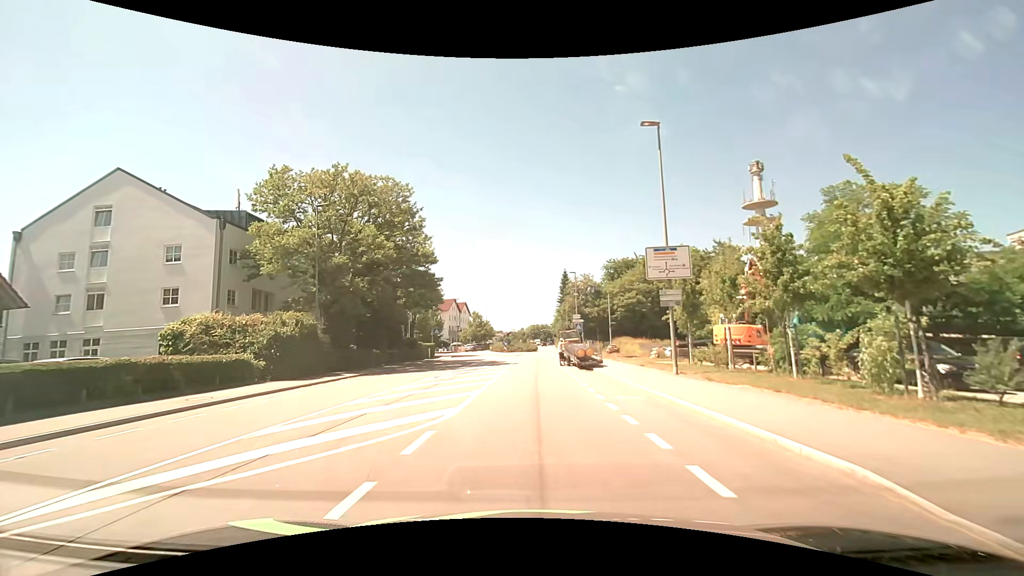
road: tertiary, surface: asphalt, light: Day
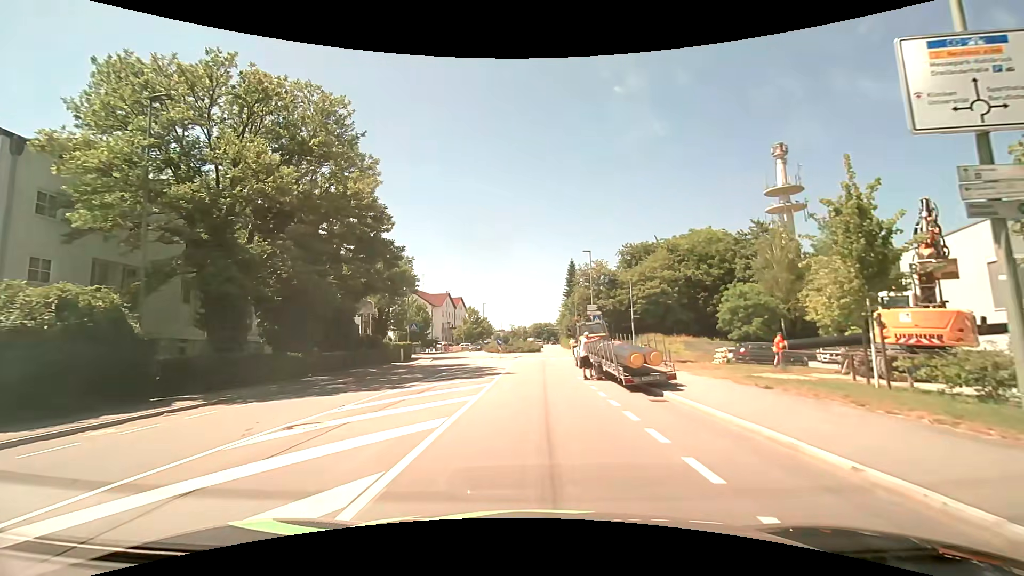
(-0.1, +13.7) m; -2°
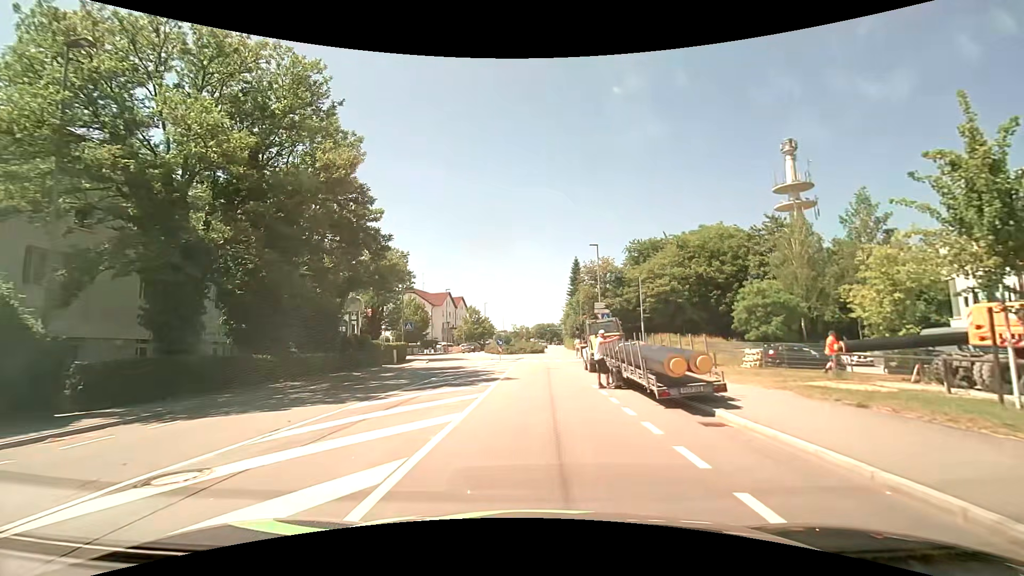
(+0.1, +3.3) m; +1°
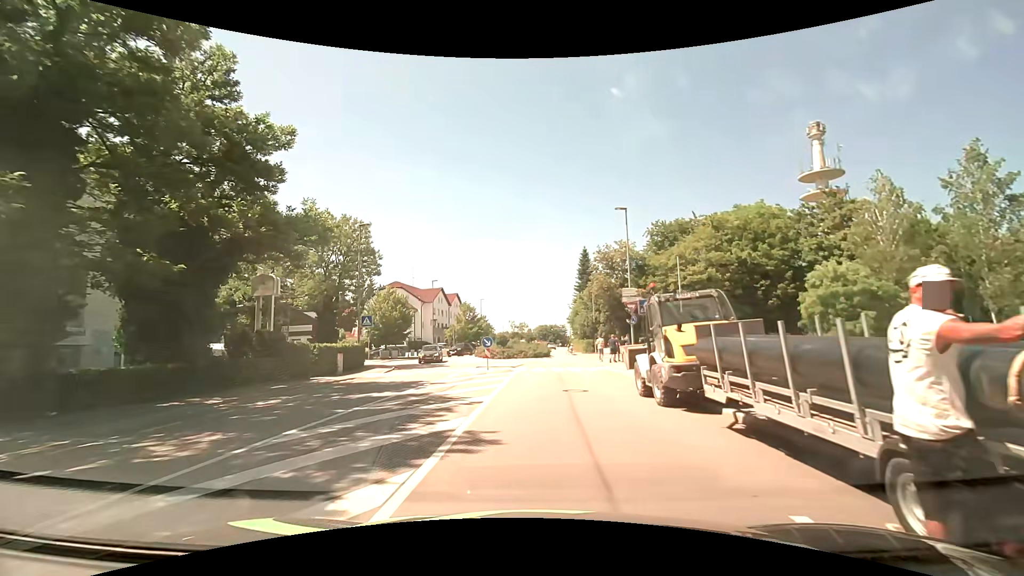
(-0.1, +12.6) m; -1°
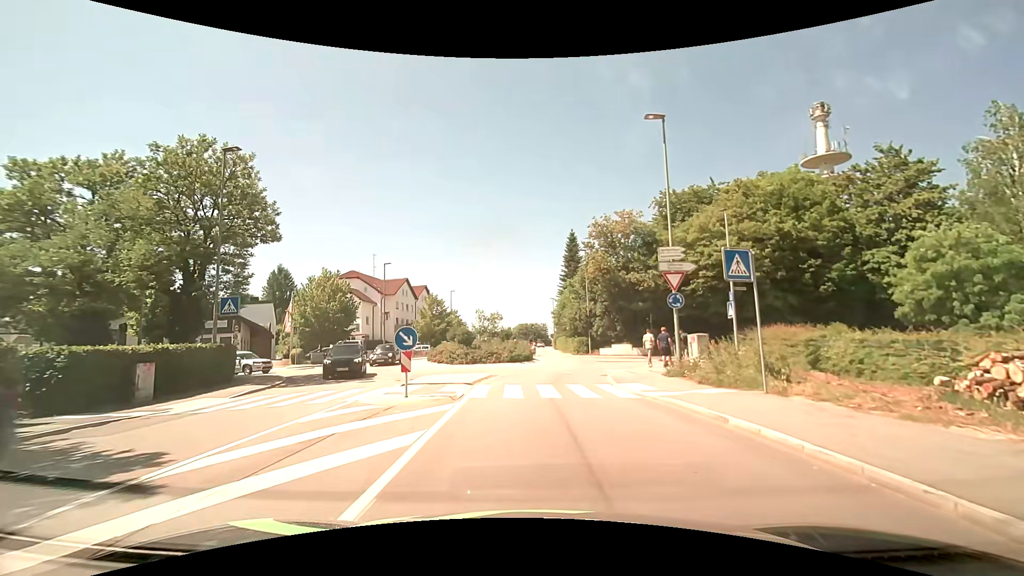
(+0.3, +13.4) m; +1°
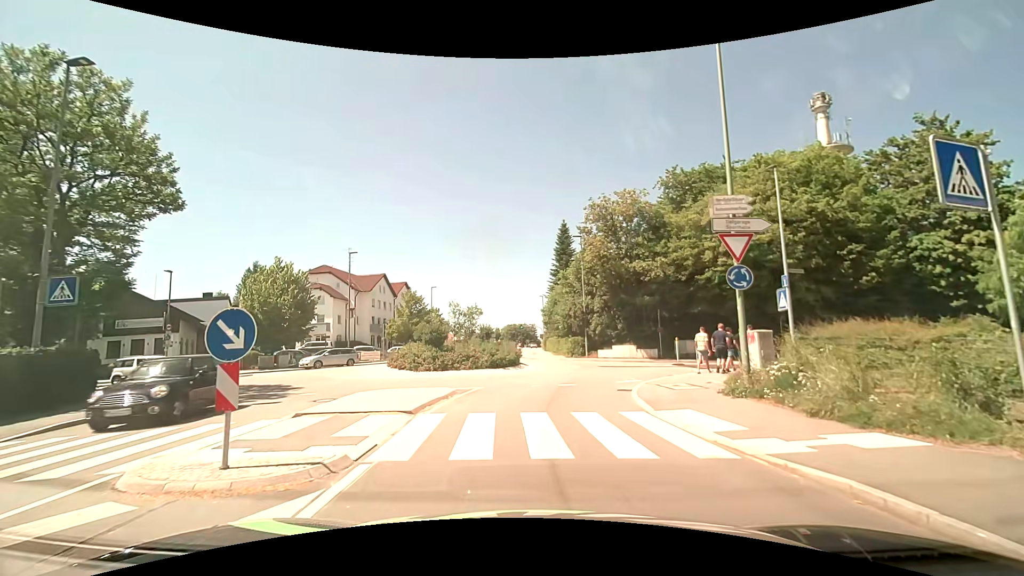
(+0.2, +6.7) m; +3°
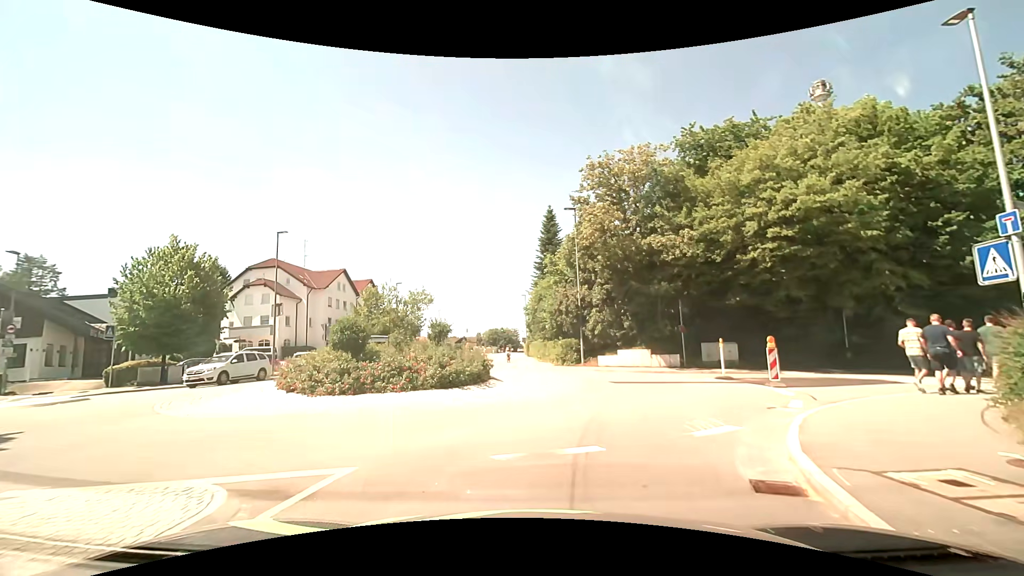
(+0.1, +10.1) m; +2°
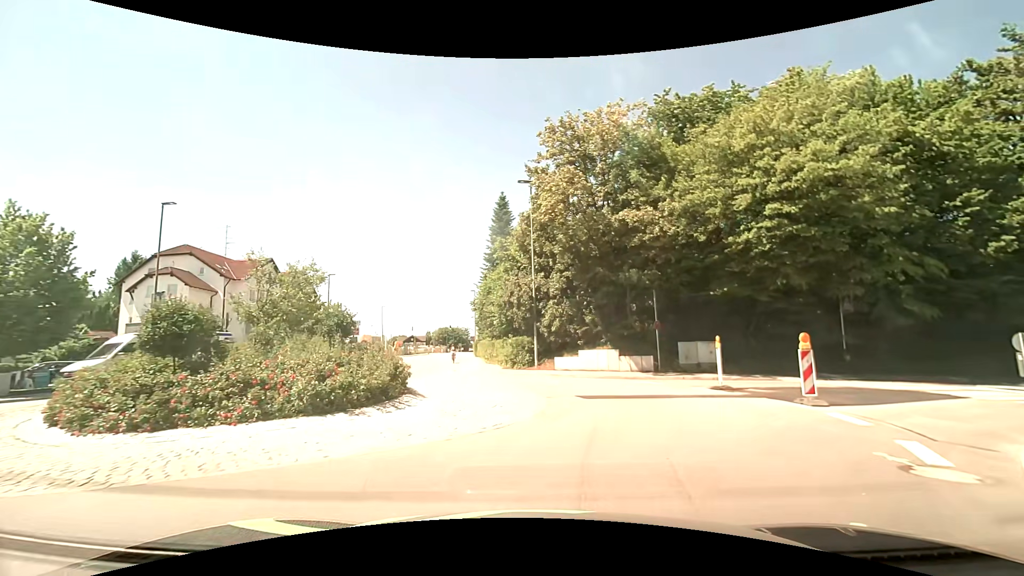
(+0.1, +5.5) m; +4°
(+1, +10) (0, +20) (-5, +28) (-8, +38) (-10, +48) (-11, +58) (-12, +68) (-13, +77) (-14, +87) (-15, +97) m
